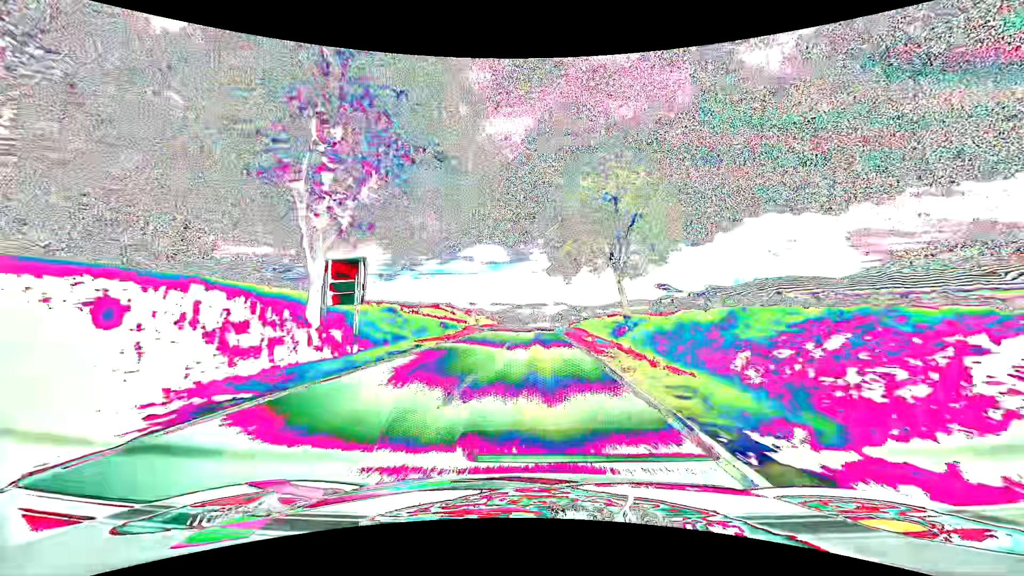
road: tertiary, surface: asphalt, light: Day
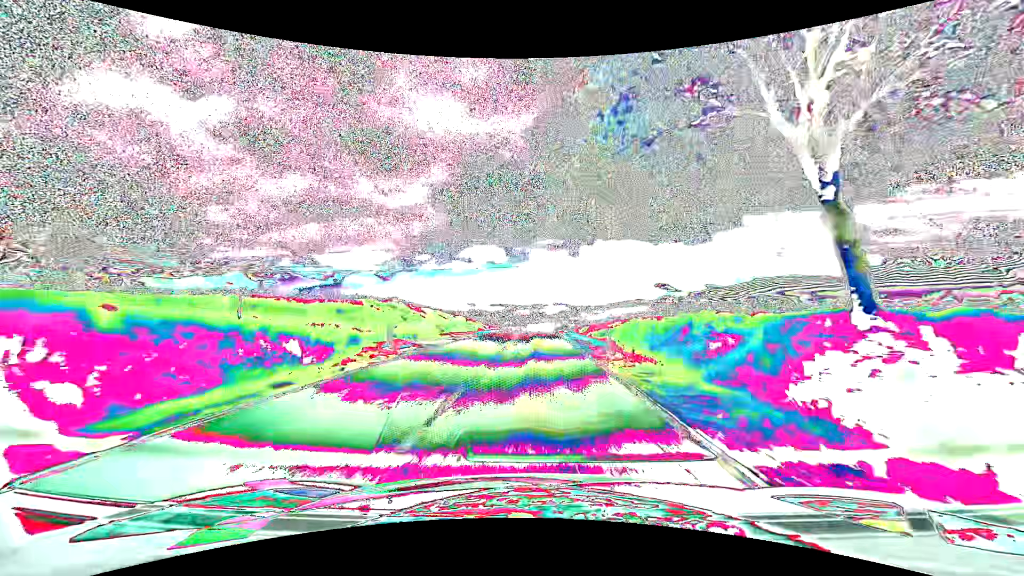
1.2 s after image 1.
(0.0, +27.0) m; 0°
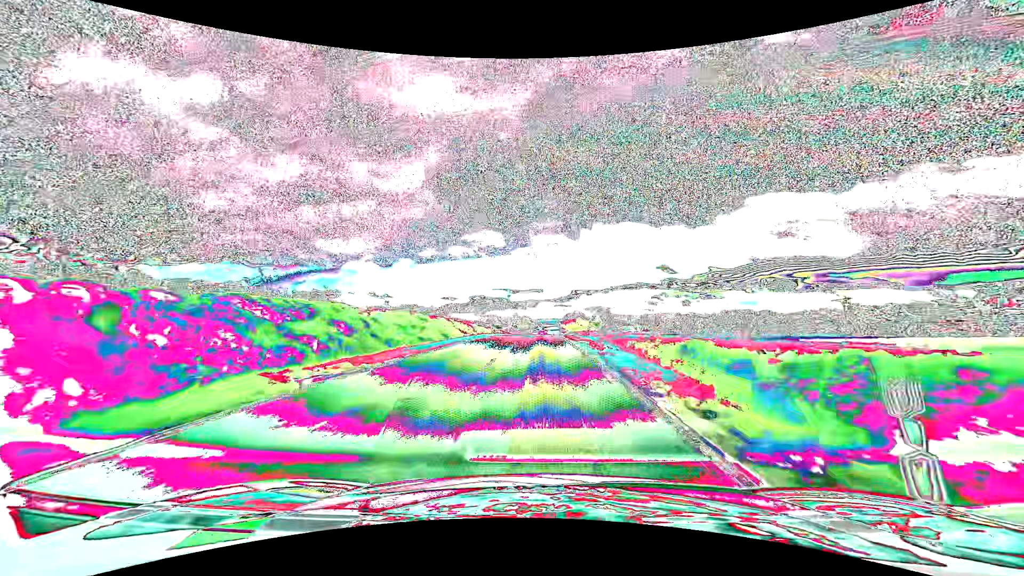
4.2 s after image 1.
(0.0, +67.2) m; 0°
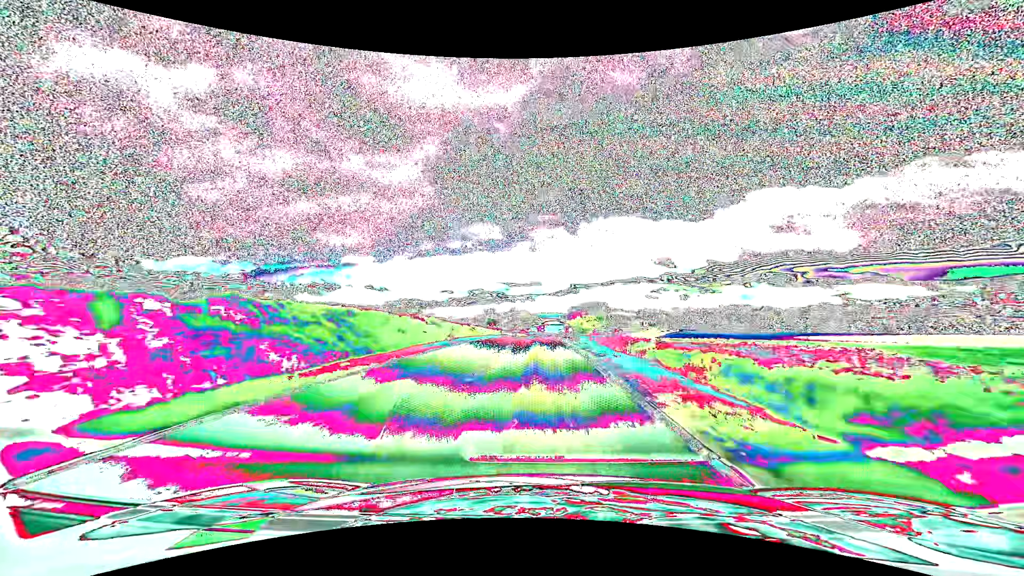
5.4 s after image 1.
(0.0, +26.9) m; 0°
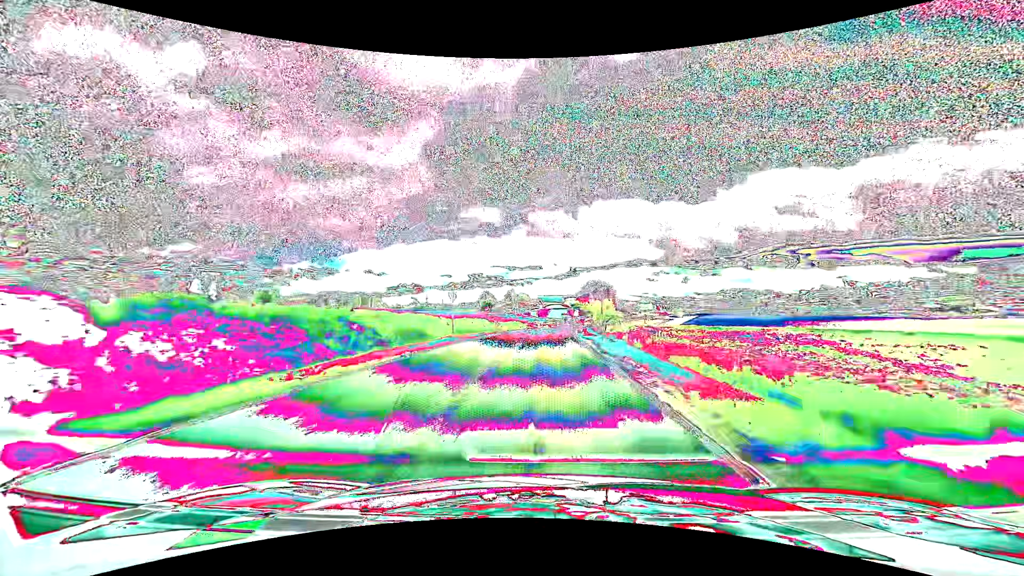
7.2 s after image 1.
(-0.1, +39.8) m; 0°
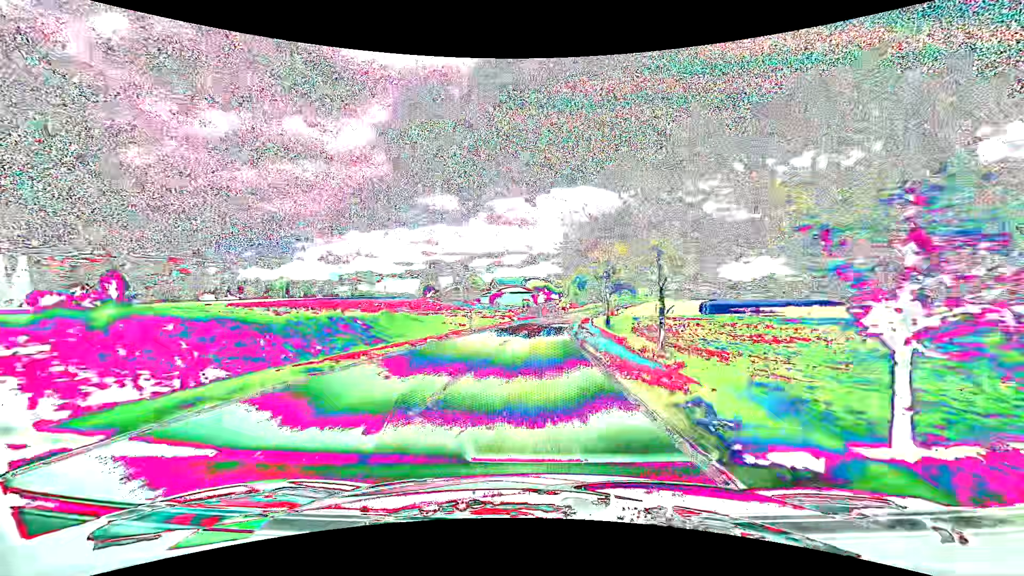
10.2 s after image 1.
(+2.6, +62.9) m; +5°
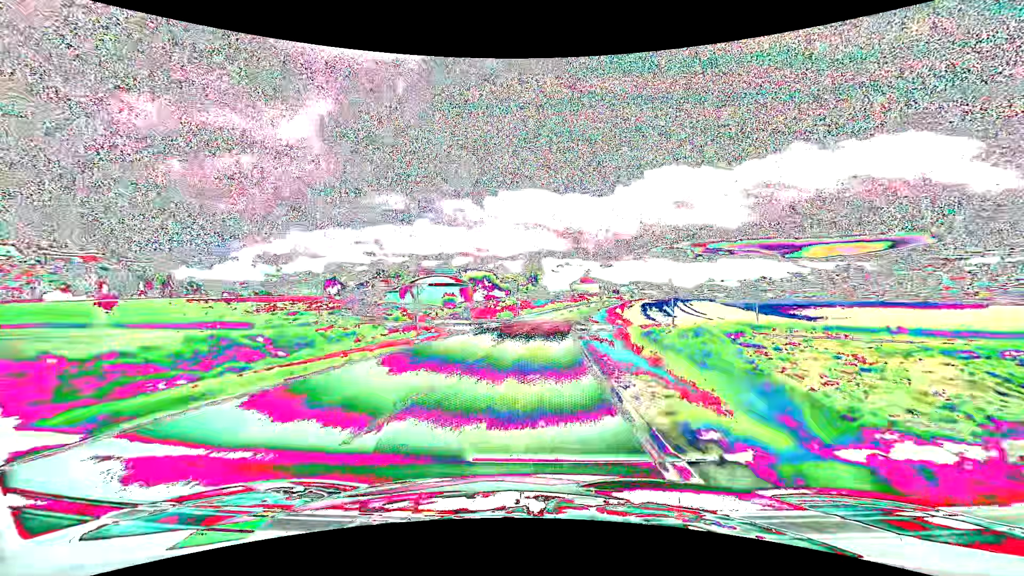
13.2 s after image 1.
(+2.9, +63.0) m; +6°
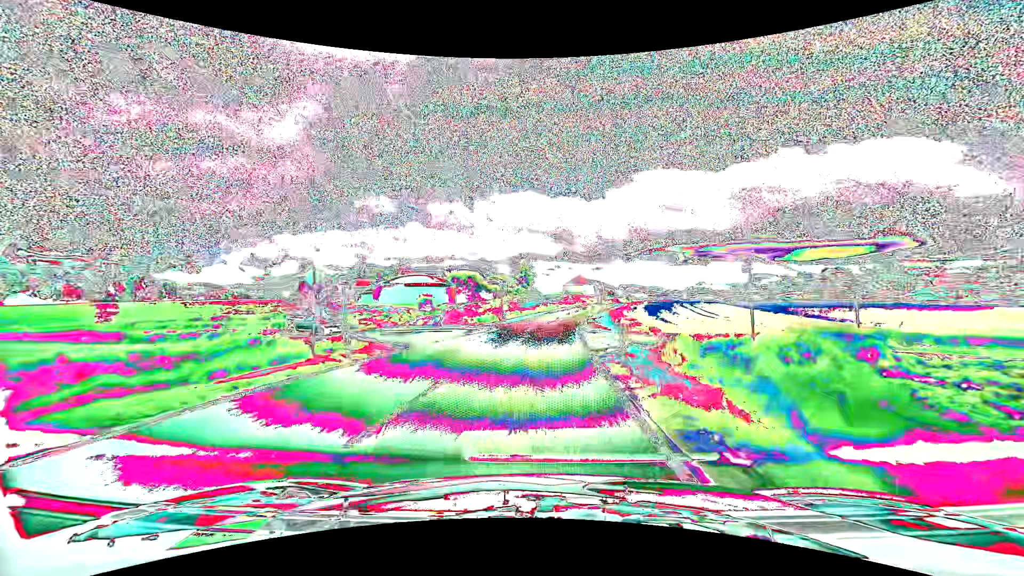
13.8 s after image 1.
(+0.1, +12.7) m; +1°
(0, +10) (0, +20) (+1, +30) (+2, +40) (+3, +50) (+4, +60) (+6, +70) (+7, +80) (+9, +89) (+11, +99) m
